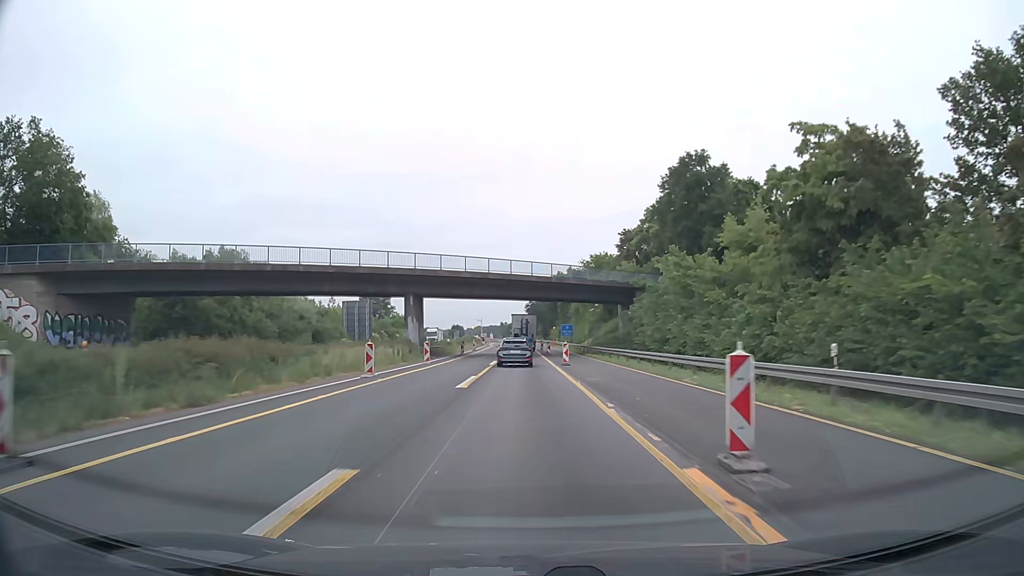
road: motorway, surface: asphalt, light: Day
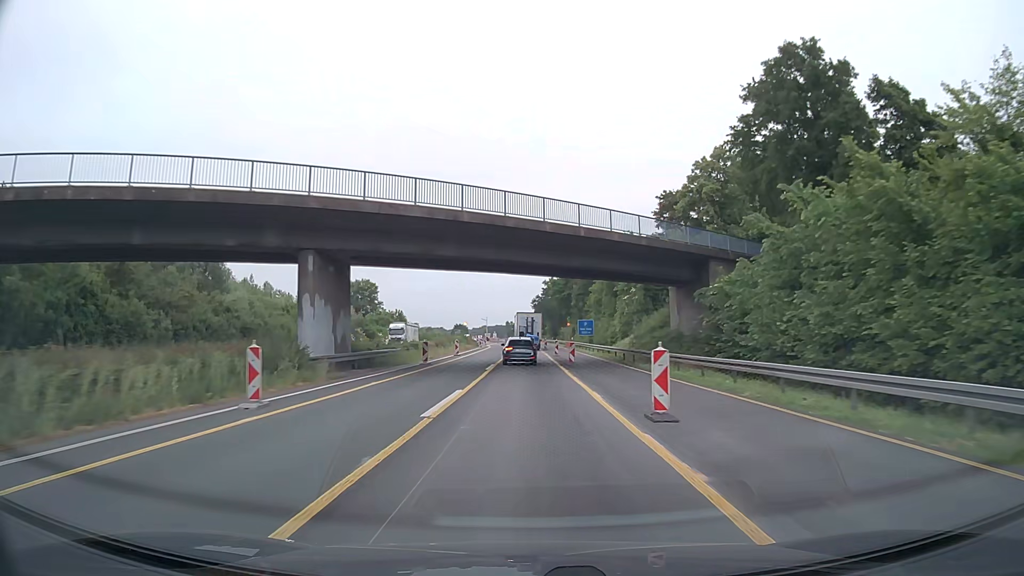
(-0.1, +25.0) m; -1°
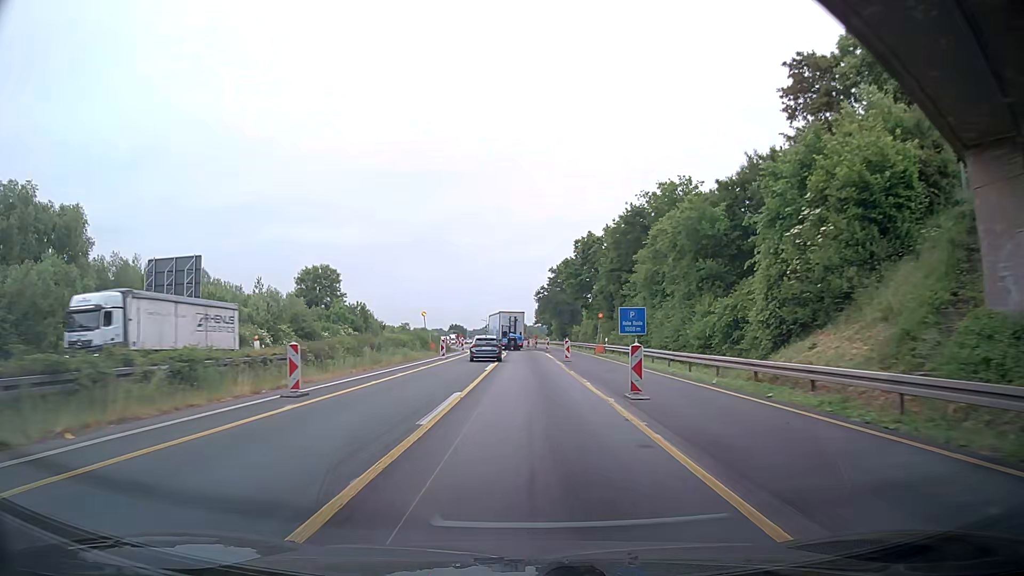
(-0.1, +37.6) m; -1°
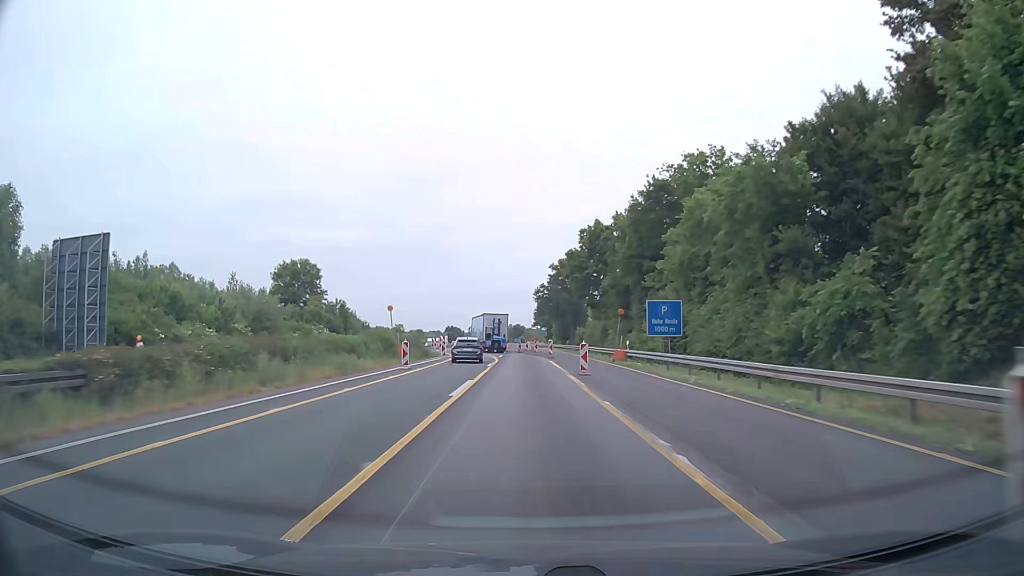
(+0.1, +12.5) m; +1°
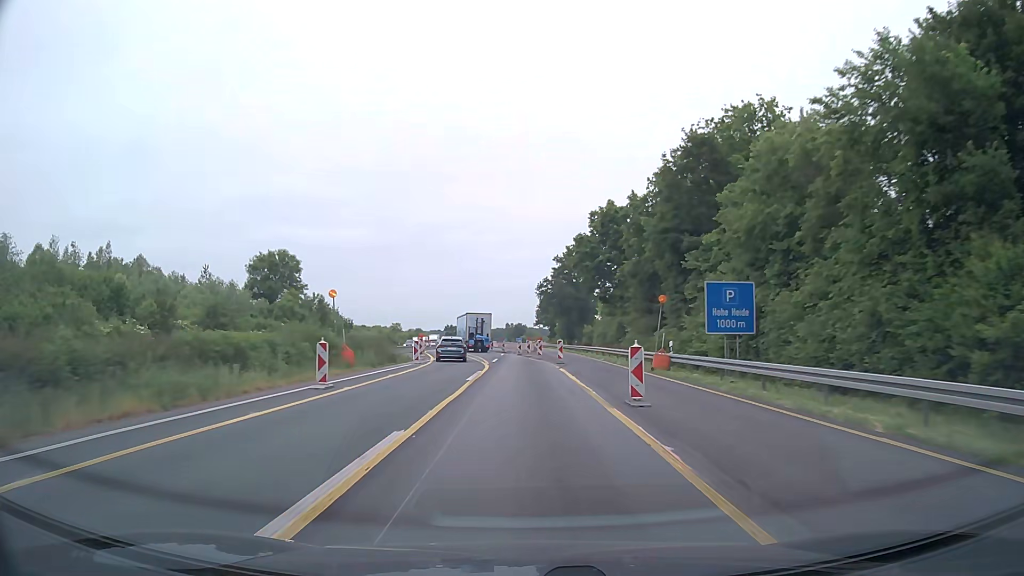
(0.0, +12.5) m; 0°
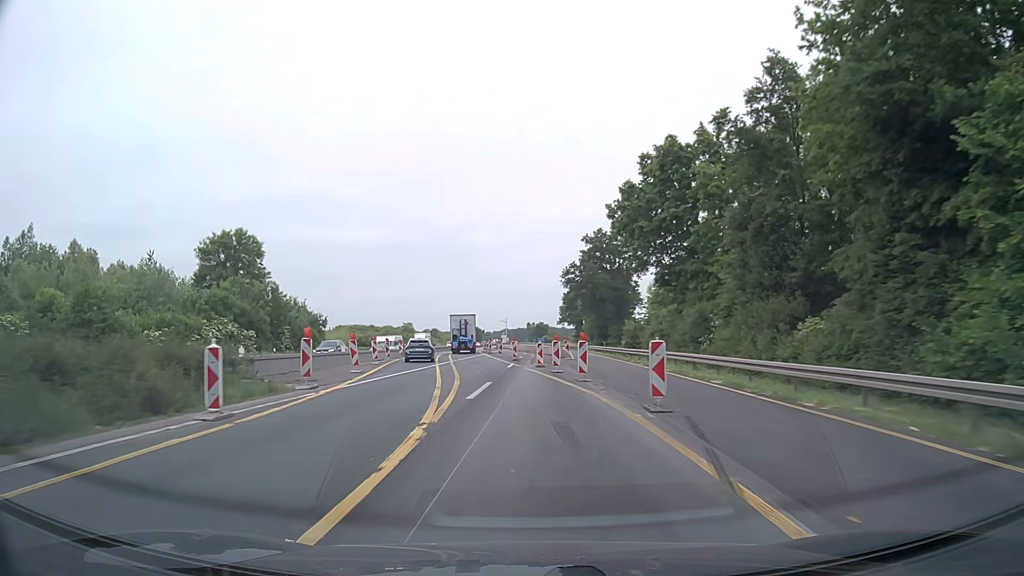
(-0.1, +25.0) m; -1°
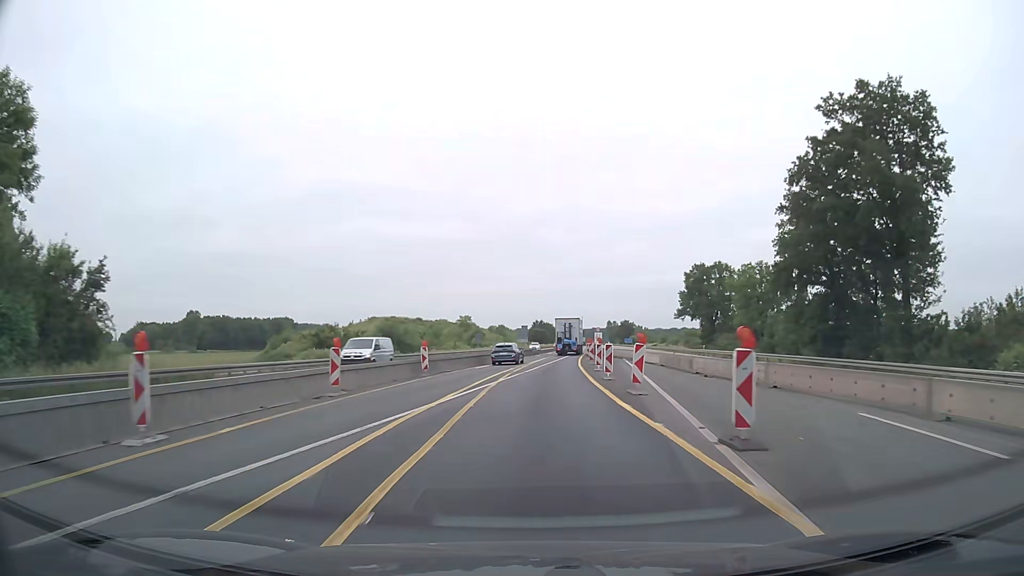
(-6.0, +61.9) m; -7°
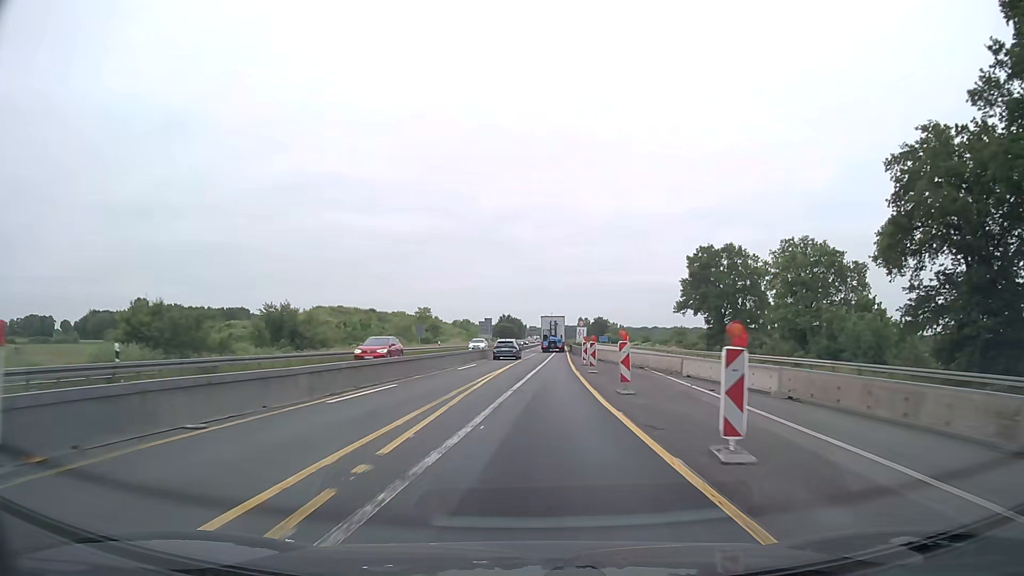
(+0.7, +25.0) m; +3°
(0, +10) (0, +20) (+1, +30) (+1, +40) (+1, +50) (+2, +60) (+3, +70) (+3, +80) (+4, +90) (+4, +100) m
